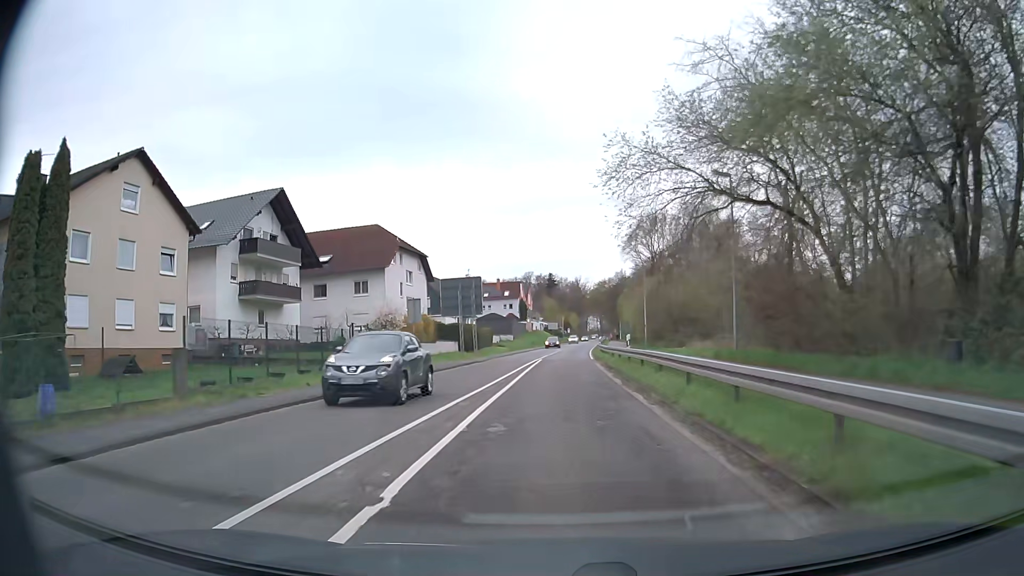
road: secondary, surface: asphalt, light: Day
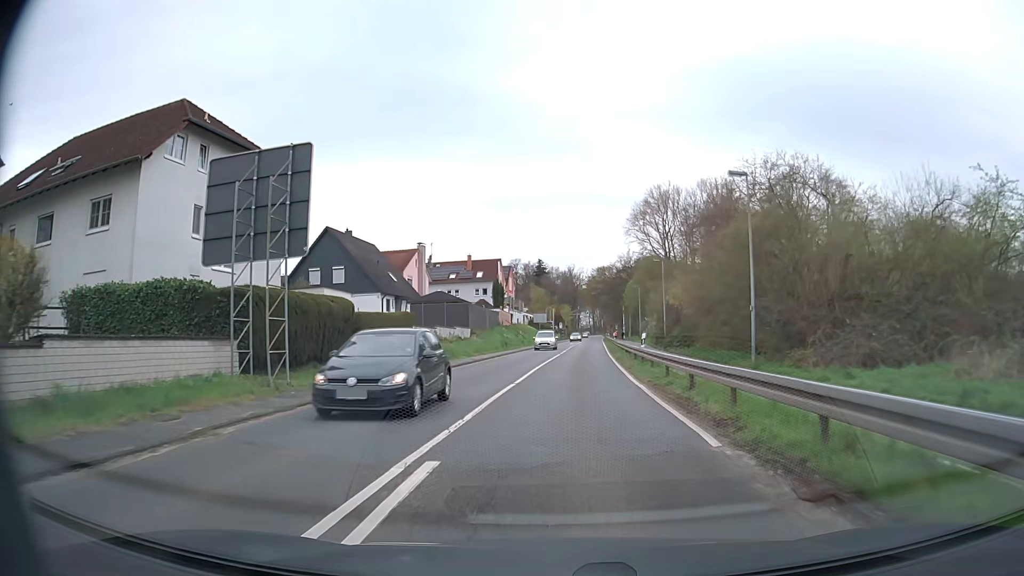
(+0.4, +35.8) m; +1°
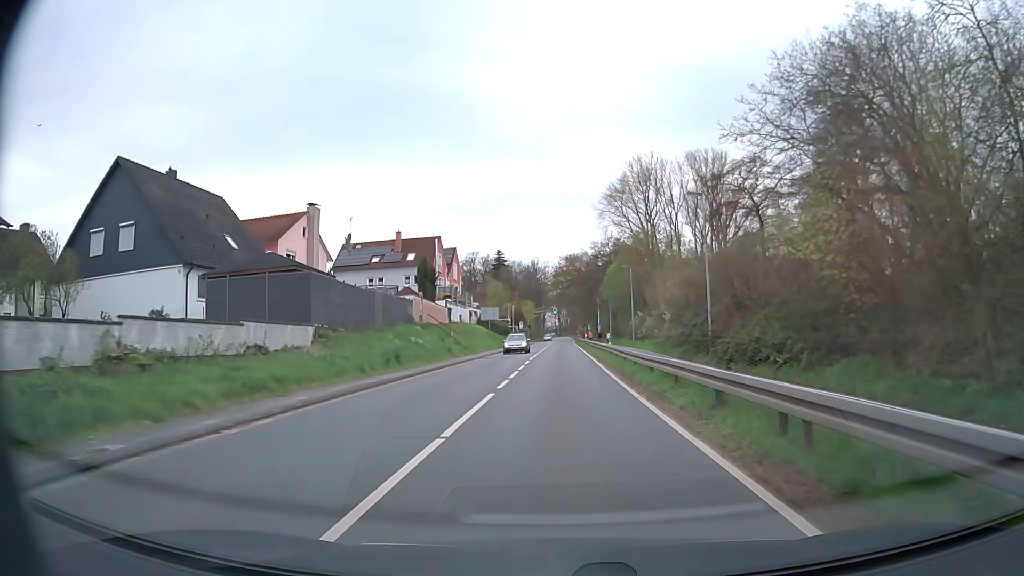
(+0.8, +28.2) m; +3°
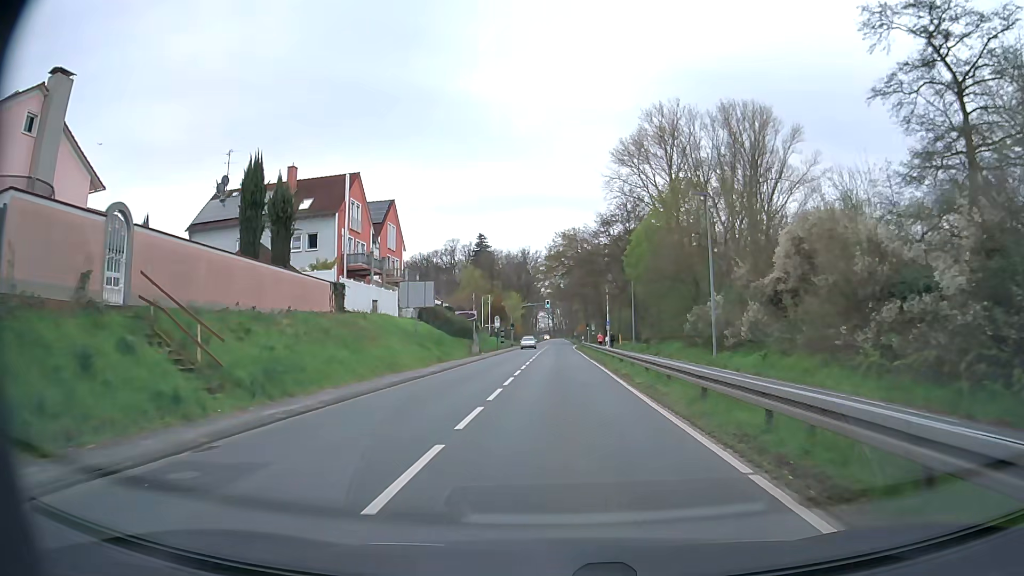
(+0.2, +34.4) m; 0°
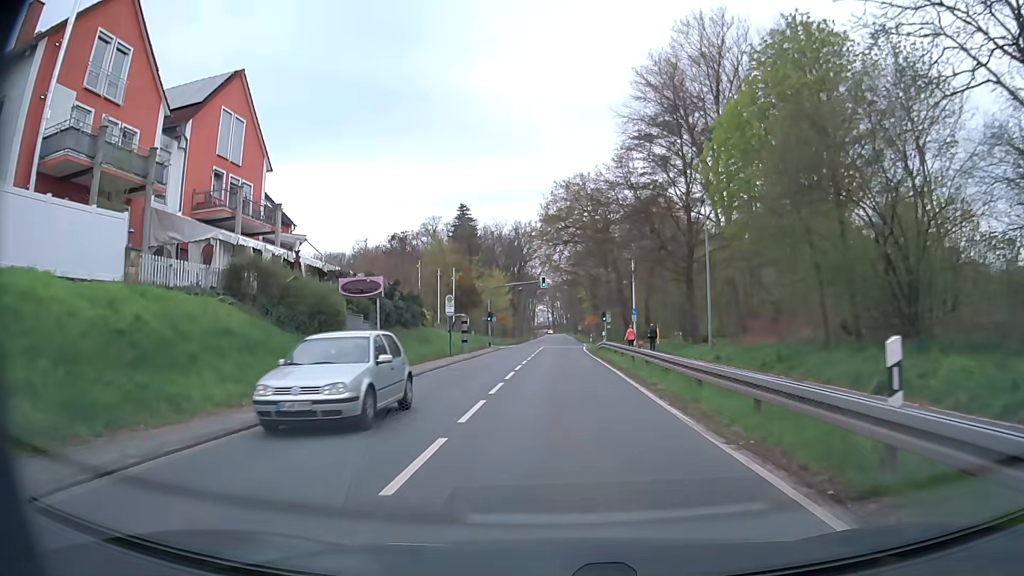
(+0.2, +31.3) m; 0°
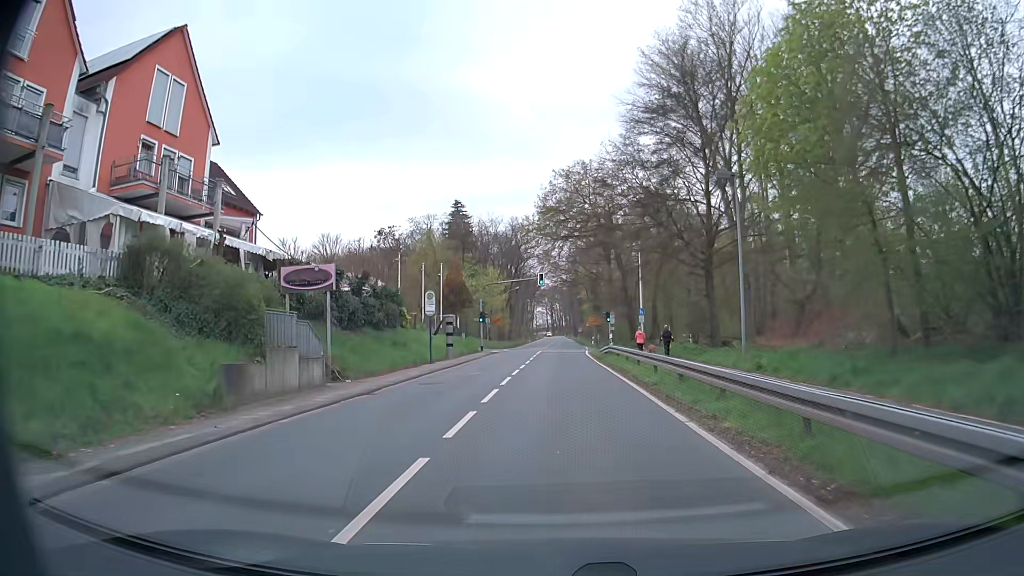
(0.0, +5.9) m; 0°
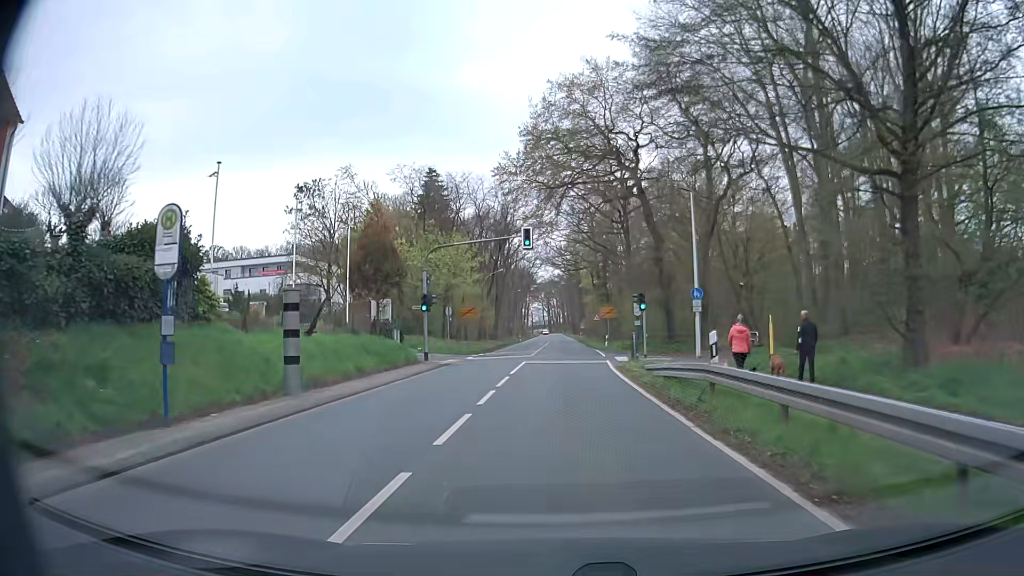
(0.0, +23.3) m; 0°
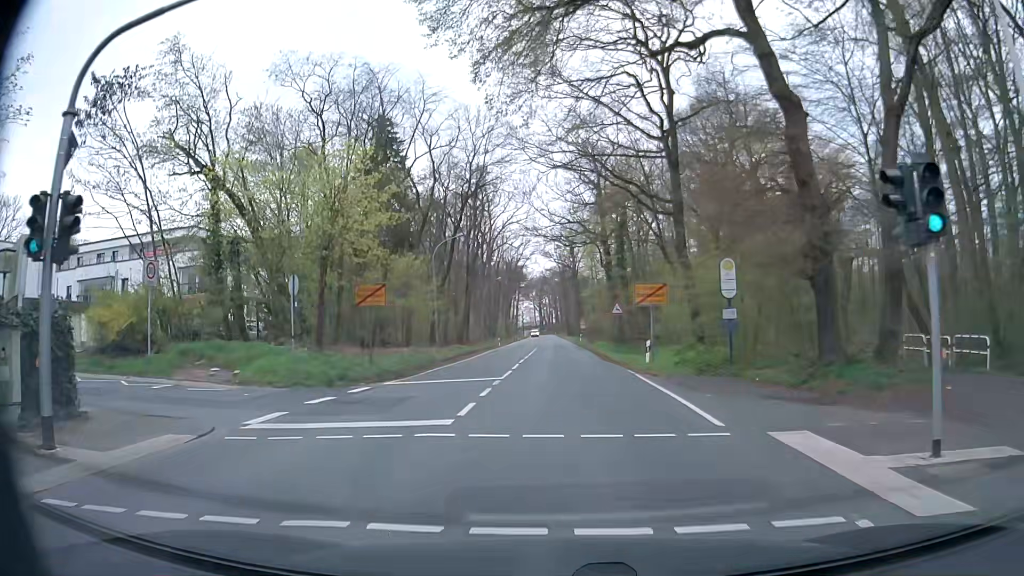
(+0.2, +25.7) m; +1°
